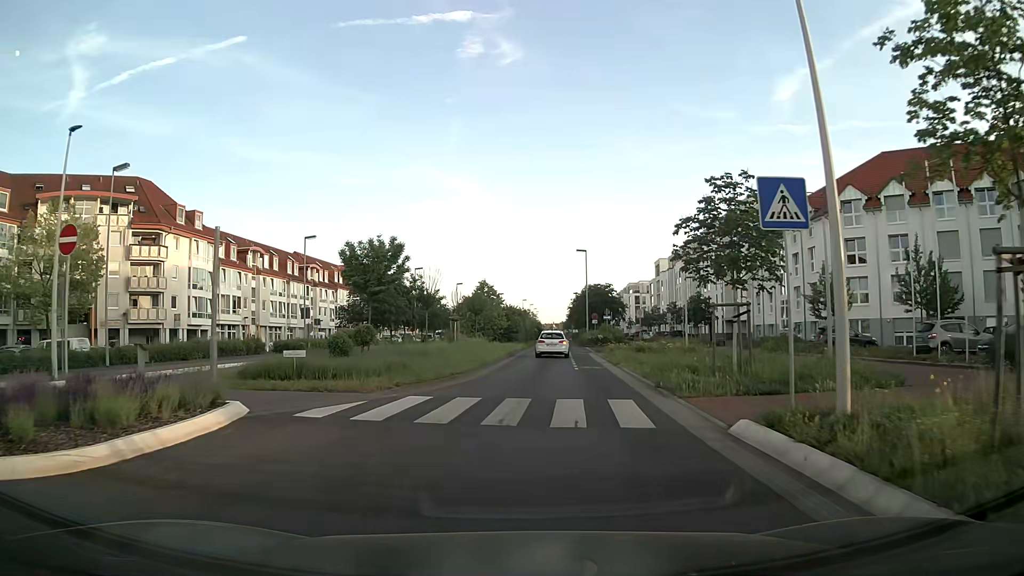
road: secondary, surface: asphalt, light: Day
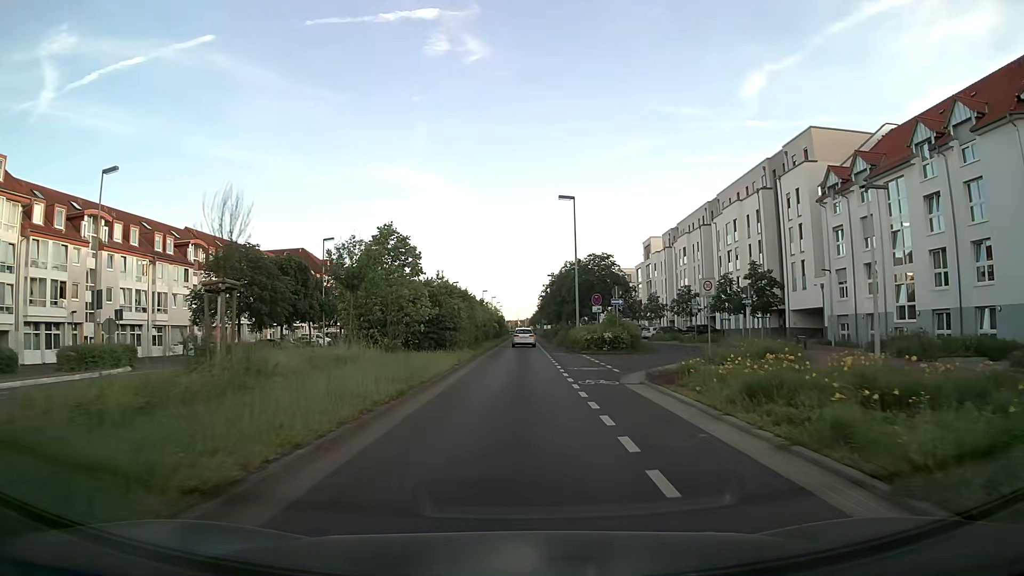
(+1.2, +28.1) m; +3°
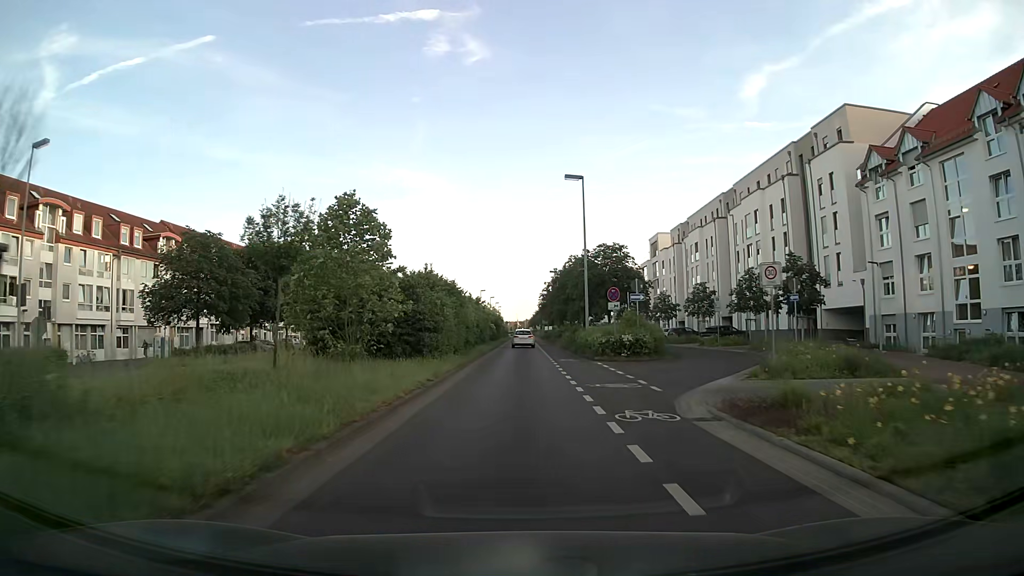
(0.0, +6.6) m; 0°
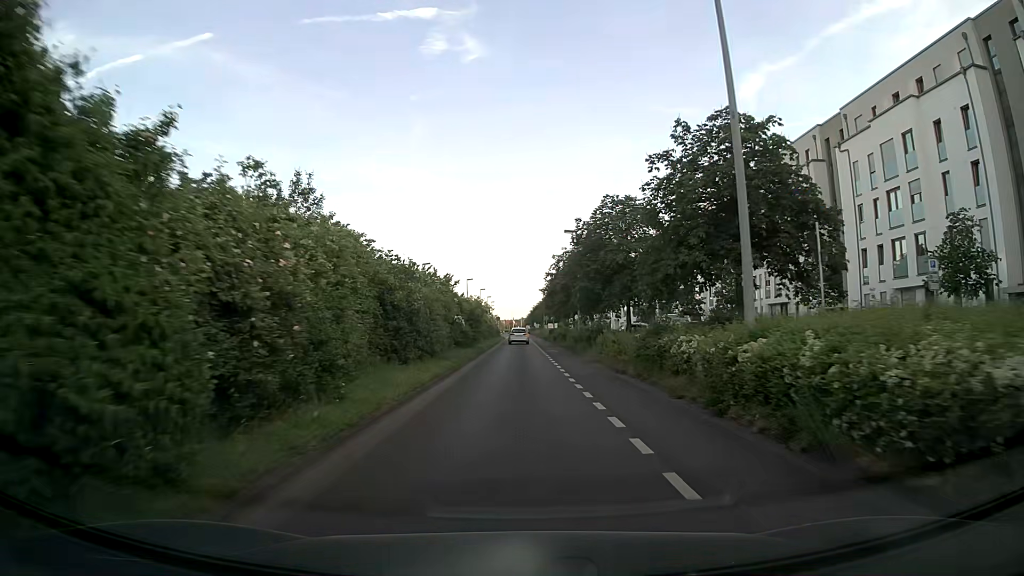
(+0.1, +27.8) m; 0°
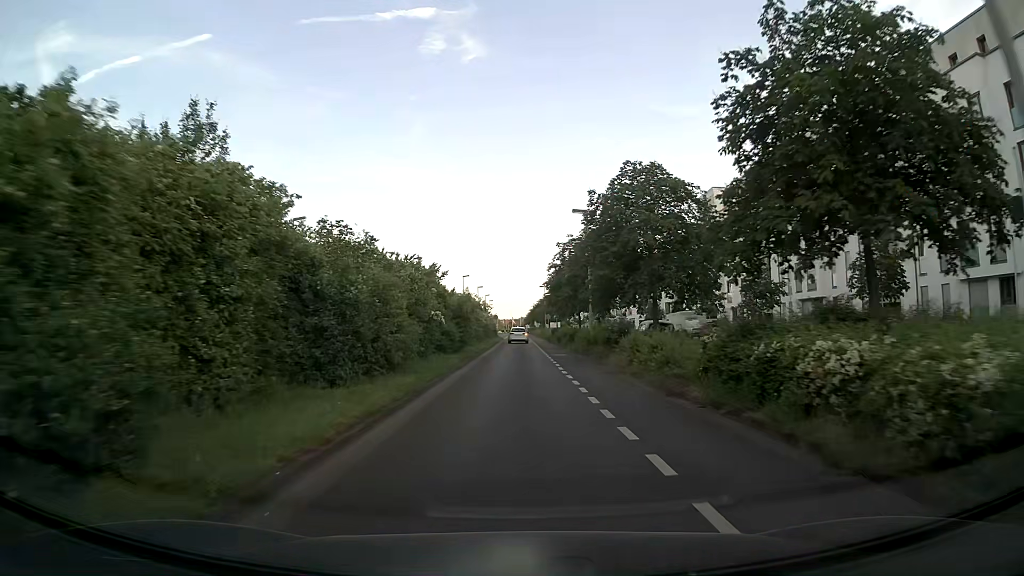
(0.0, +7.2) m; 0°
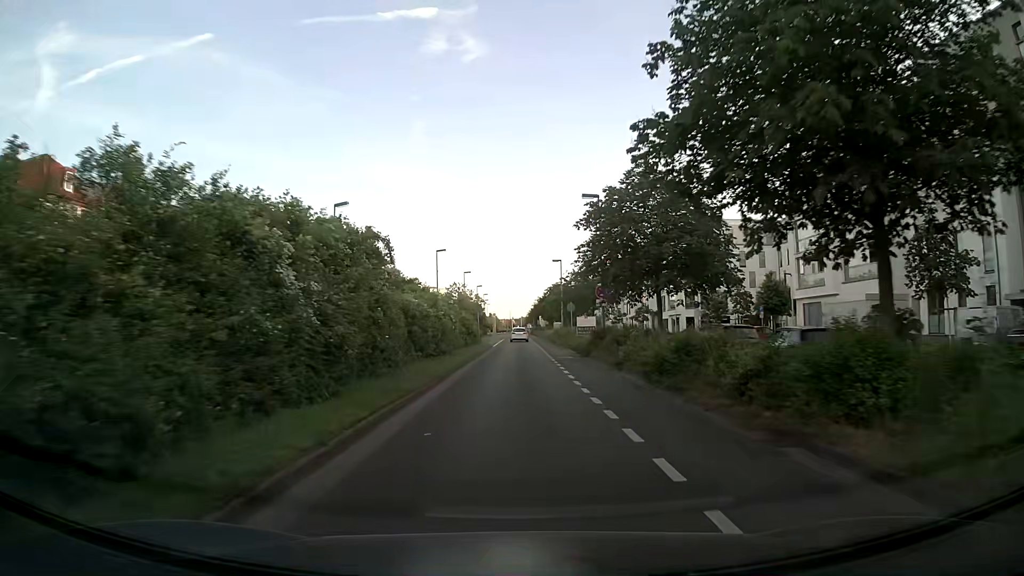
(-0.1, +36.7) m; 0°
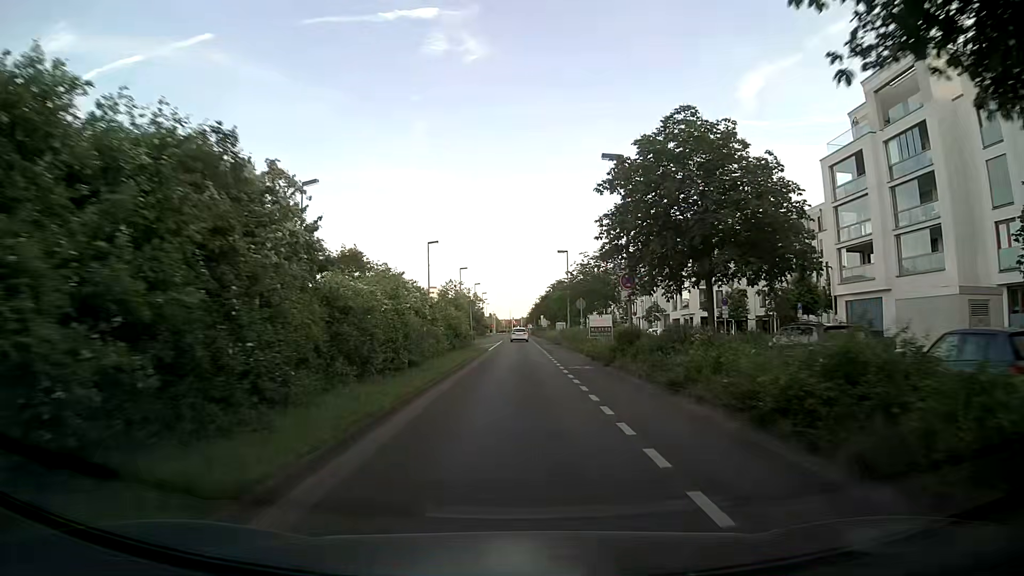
(0.0, +7.5) m; 0°
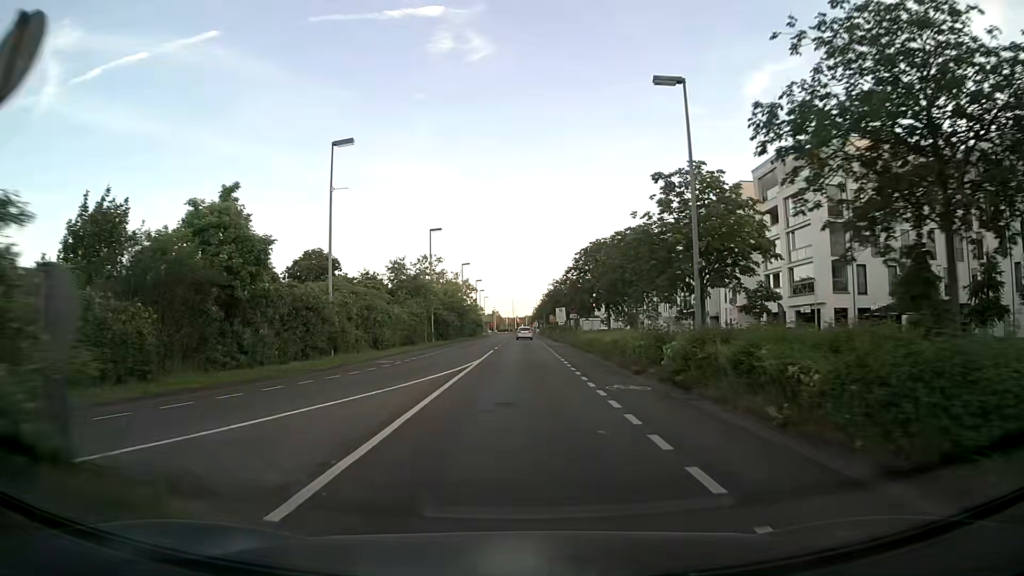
(0.0, +37.4) m; 0°
(0, +10) (0, +20) (0, +30) (0, +40) (0, +50) (+1, +60) (+1, +70) (+1, +80) (+1, +90) (+1, +100) m
